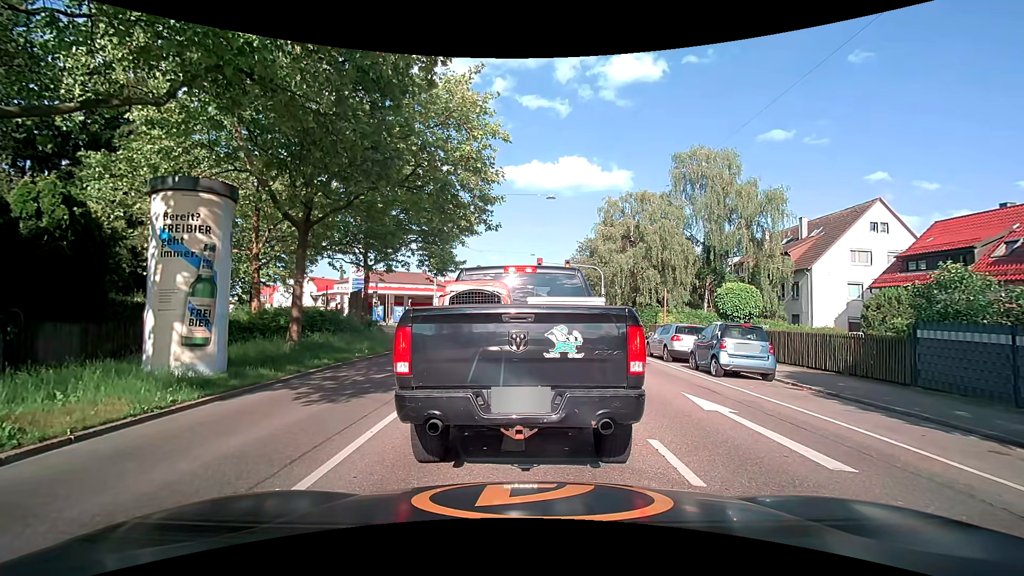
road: secondary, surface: asphalt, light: Day
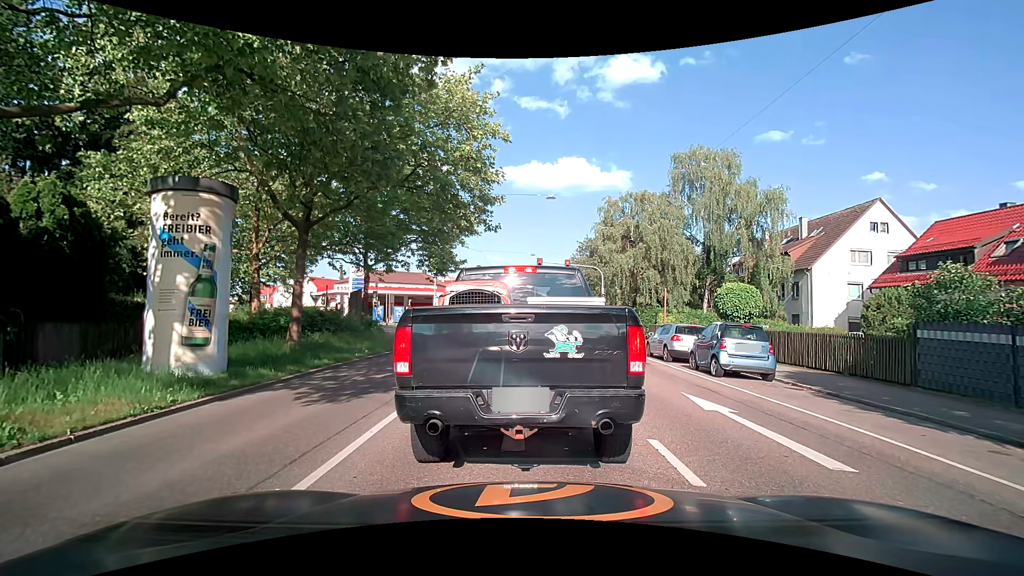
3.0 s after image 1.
(0.0, 0.0) m; 0°
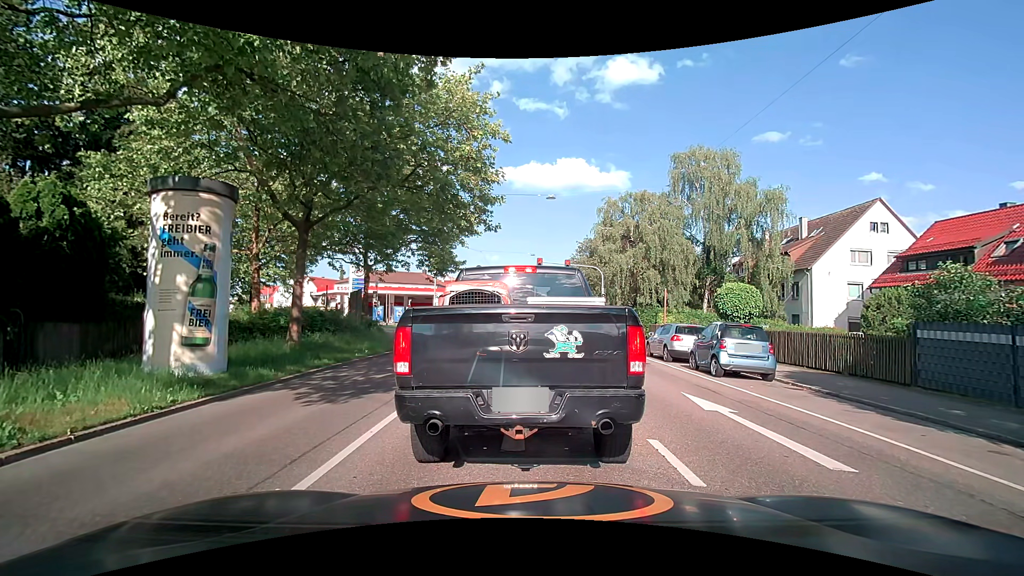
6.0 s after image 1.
(0.0, 0.0) m; 0°
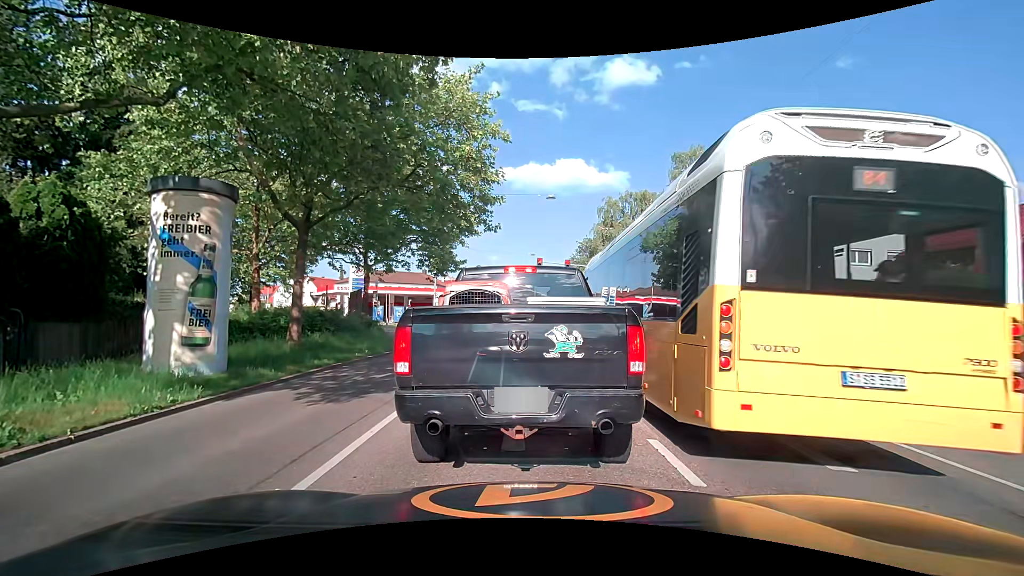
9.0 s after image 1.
(0.0, 0.0) m; 0°
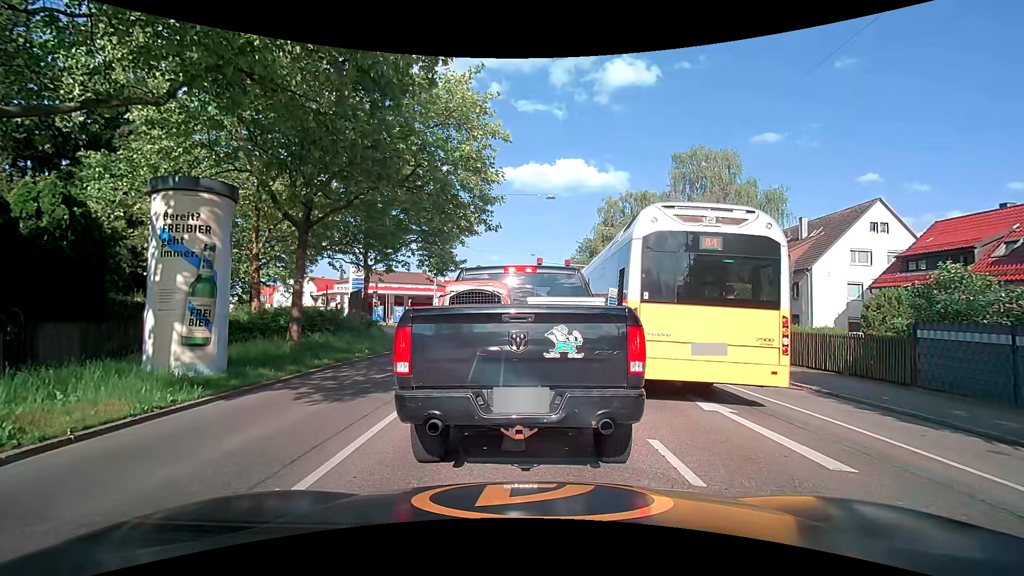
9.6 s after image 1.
(0.0, 0.0) m; 0°
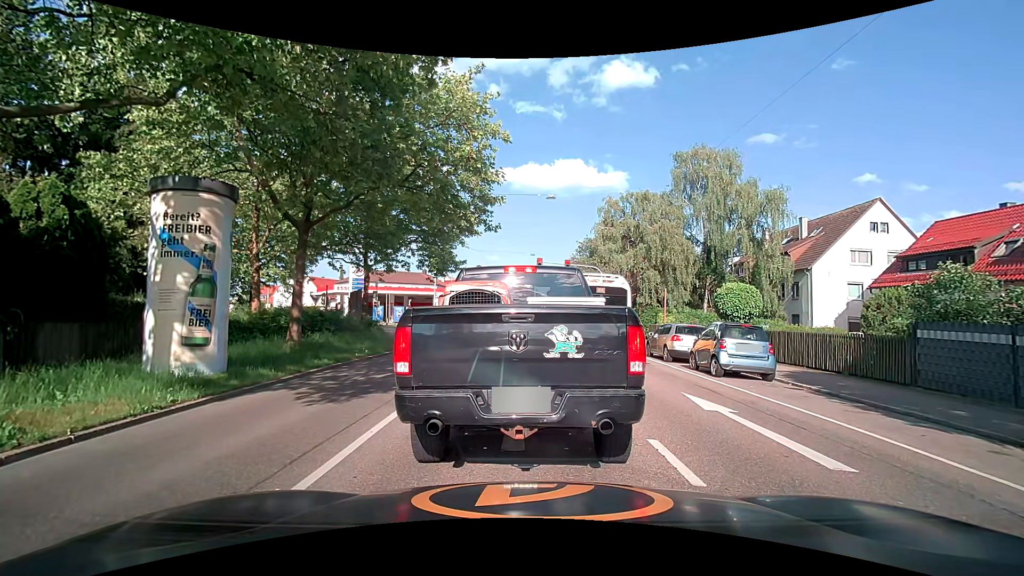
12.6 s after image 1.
(0.0, 0.0) m; 0°
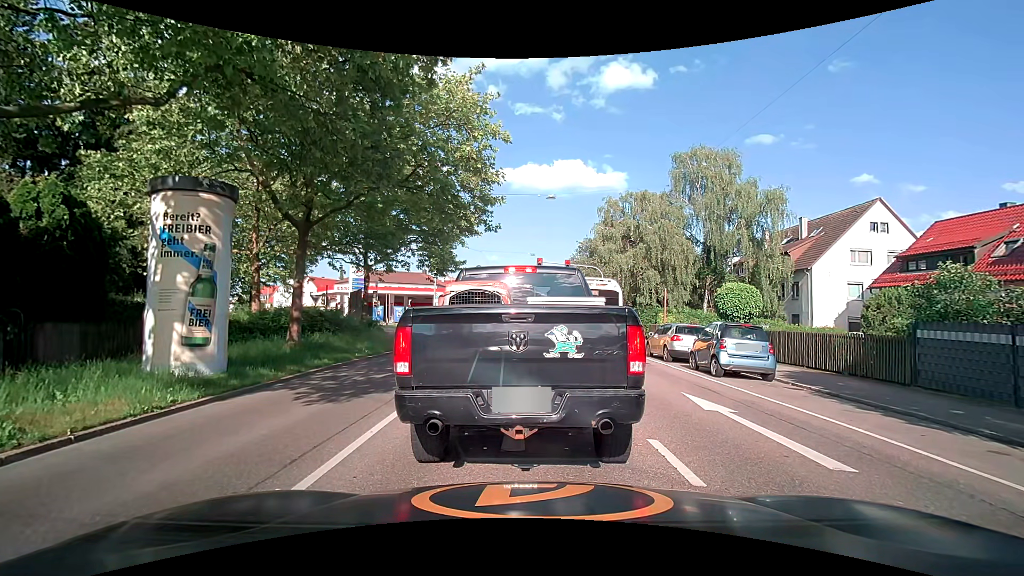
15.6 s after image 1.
(0.0, 0.0) m; 0°
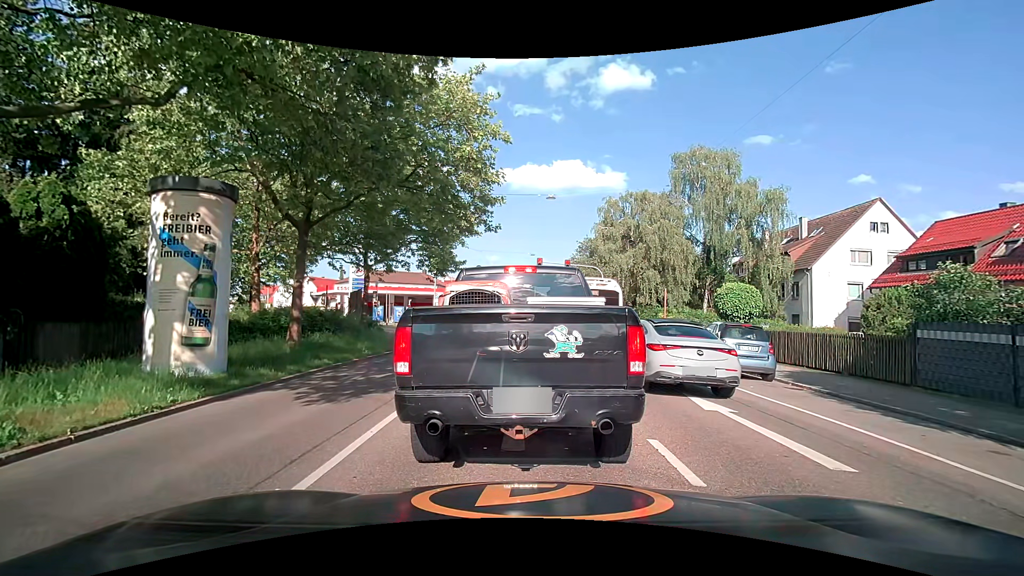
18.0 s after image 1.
(0.0, 0.0) m; 0°
